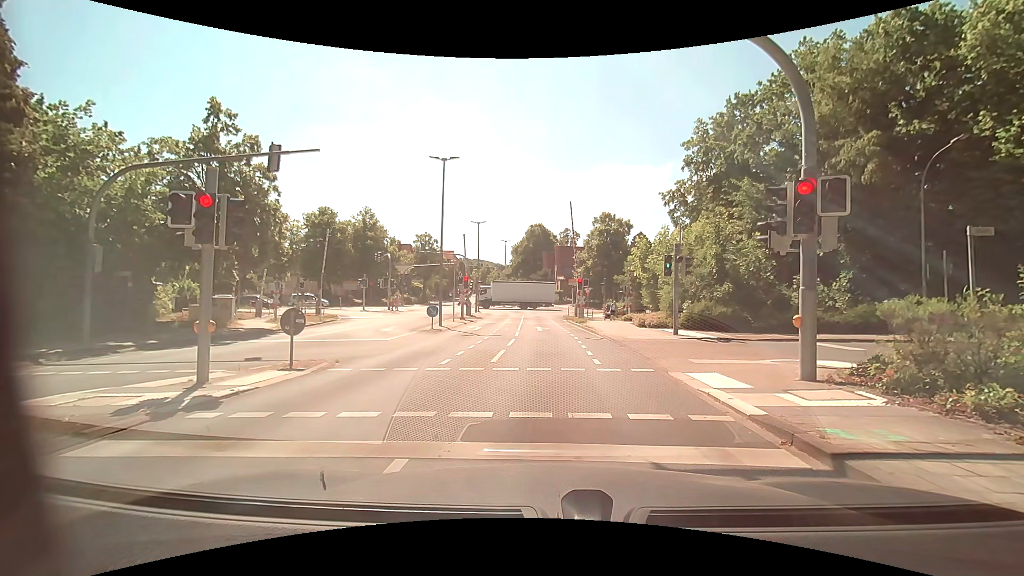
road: tertiary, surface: asphalt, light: Day
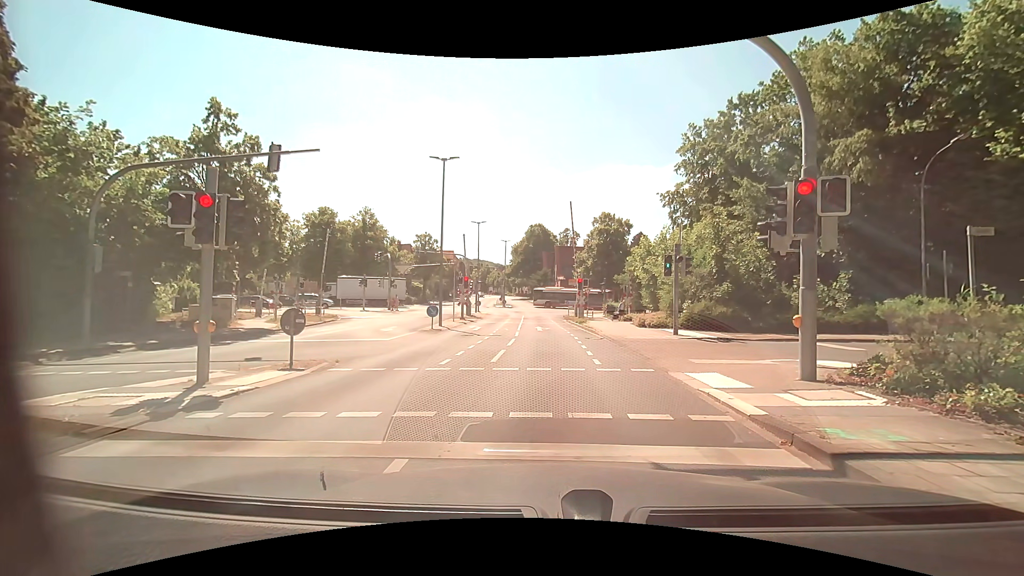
(0.0, 0.0) m; 0°
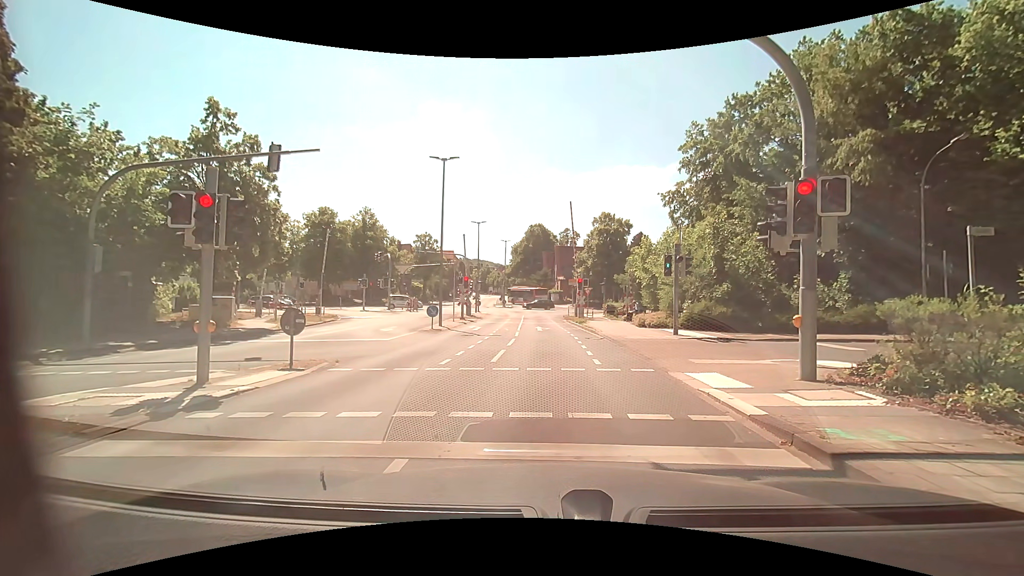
(0.0, 0.0) m; 0°
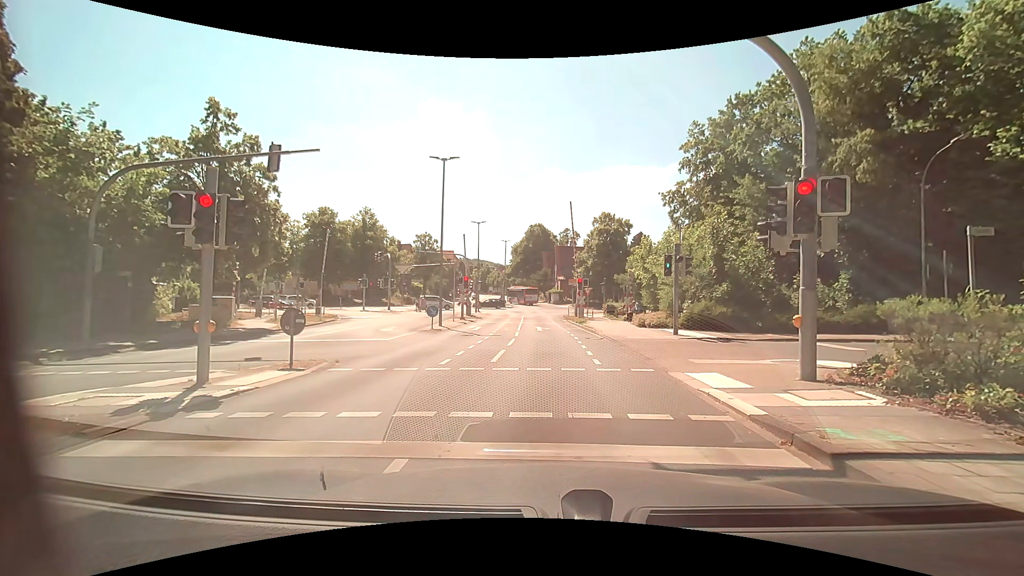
(0.0, 0.0) m; 0°
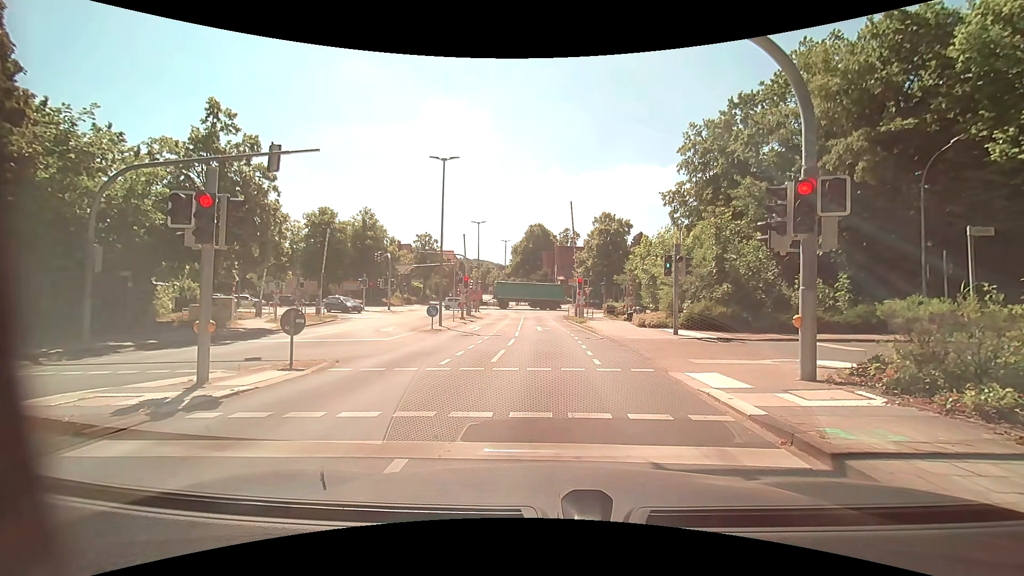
(0.0, 0.0) m; 0°
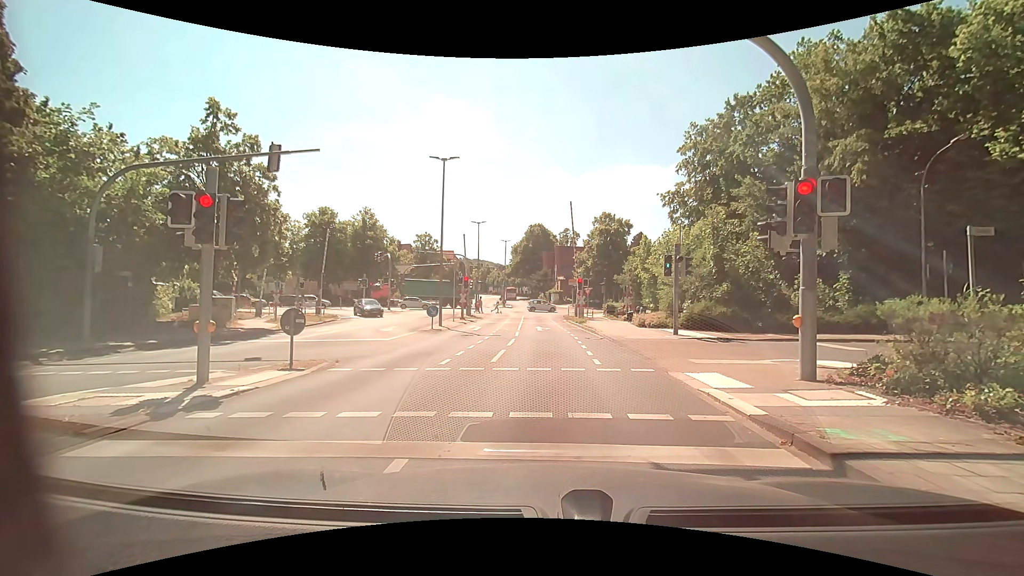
(0.0, 0.0) m; 0°
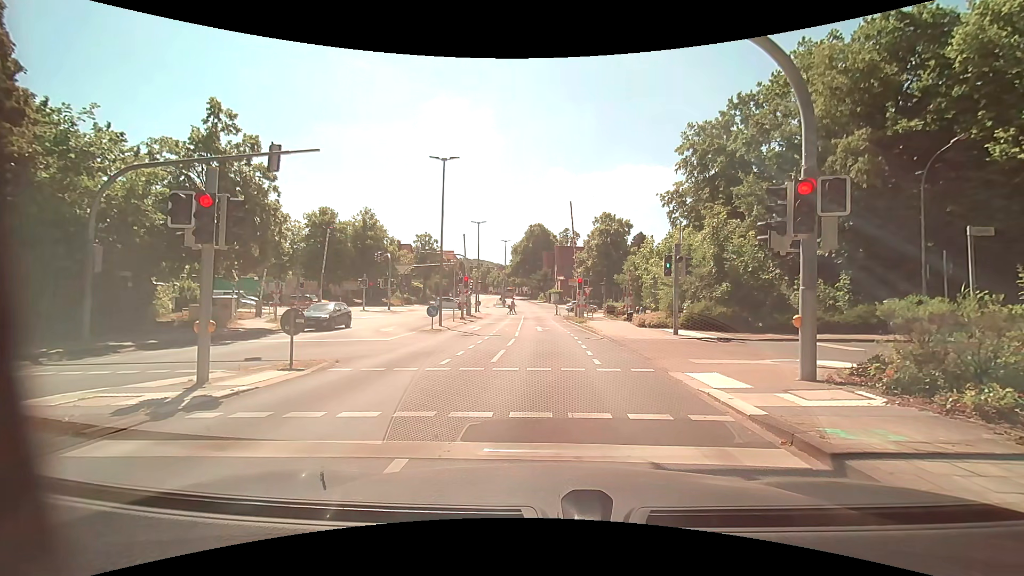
(0.0, 0.0) m; 0°
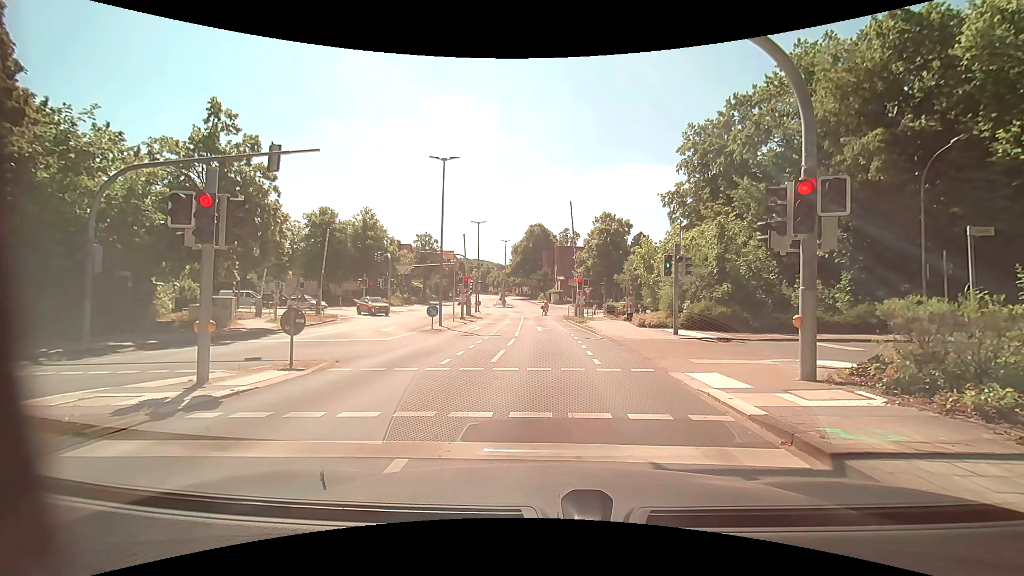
(0.0, 0.0) m; 0°
